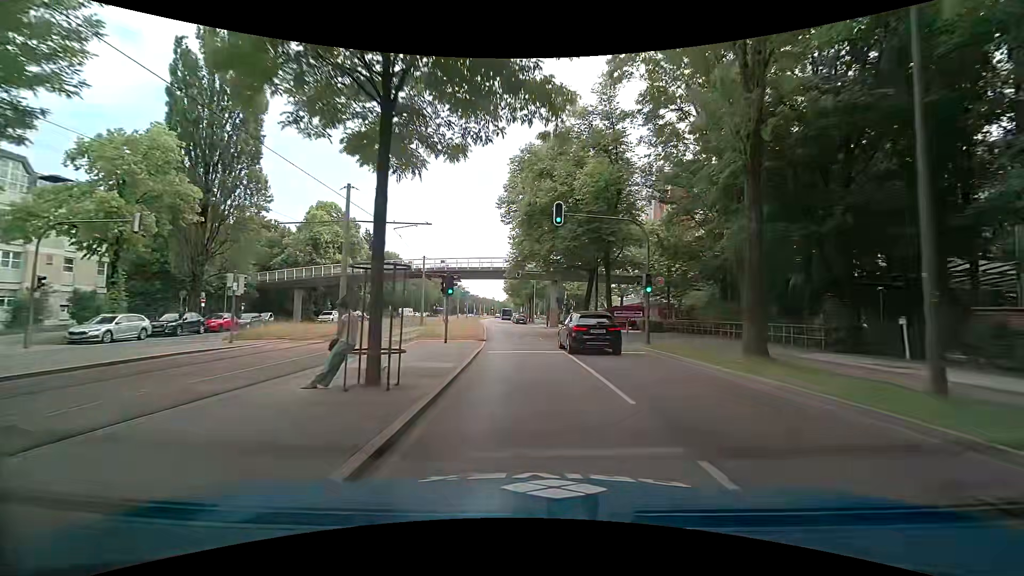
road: secondary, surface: asphalt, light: Day
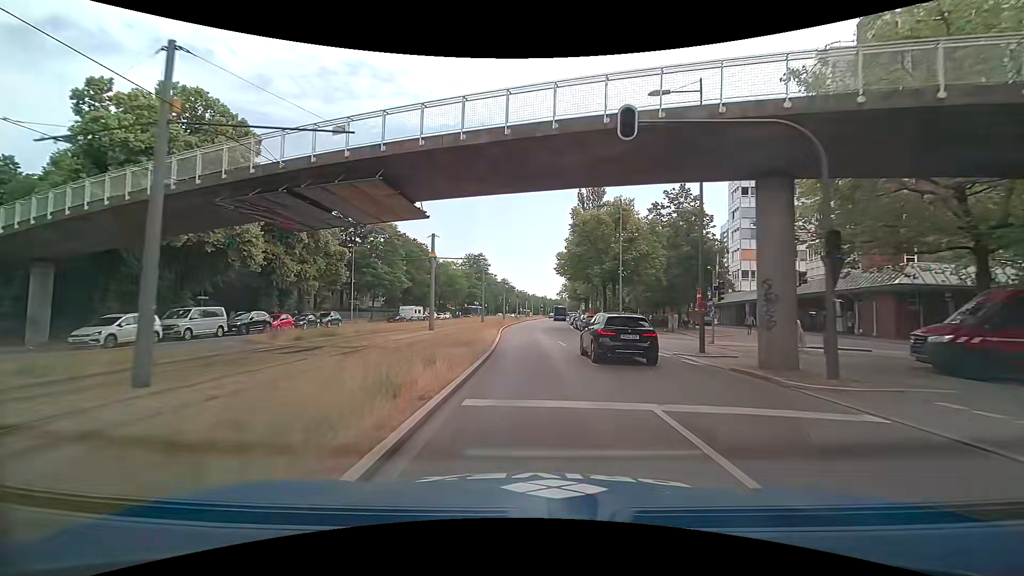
(-2.5, +41.2) m; -7°
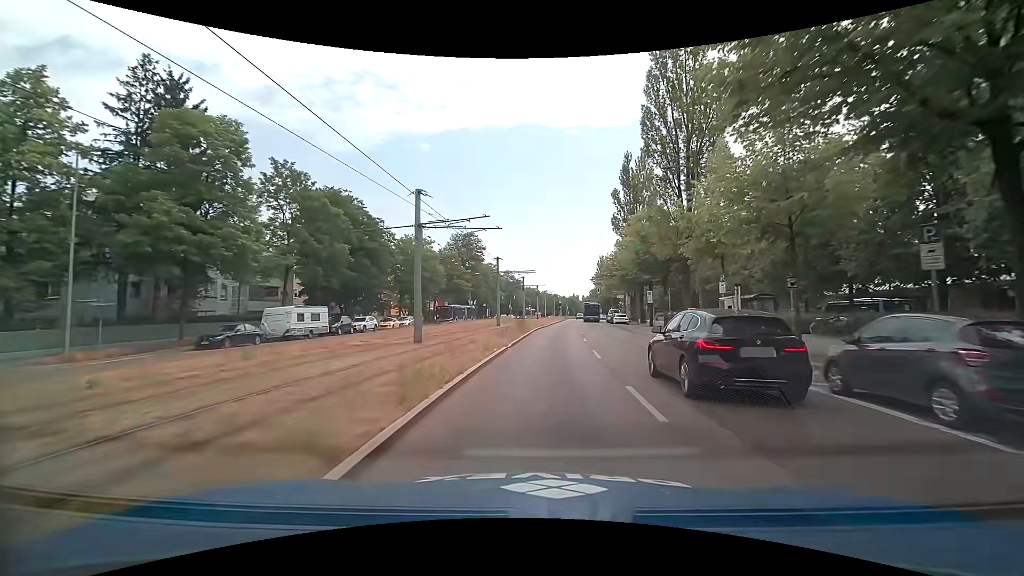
(-0.4, +43.4) m; -1°
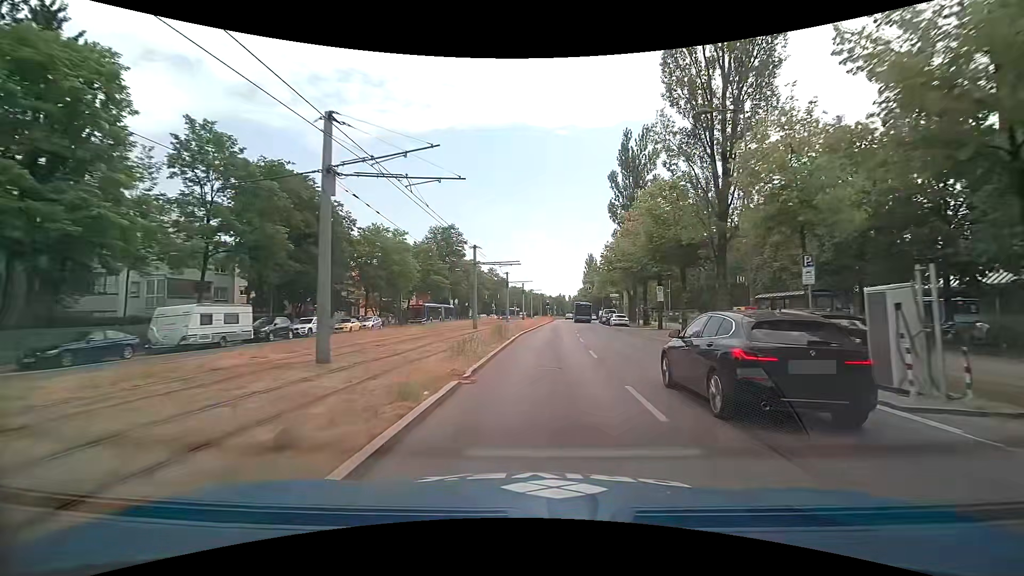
(+0.1, +8.9) m; +2°
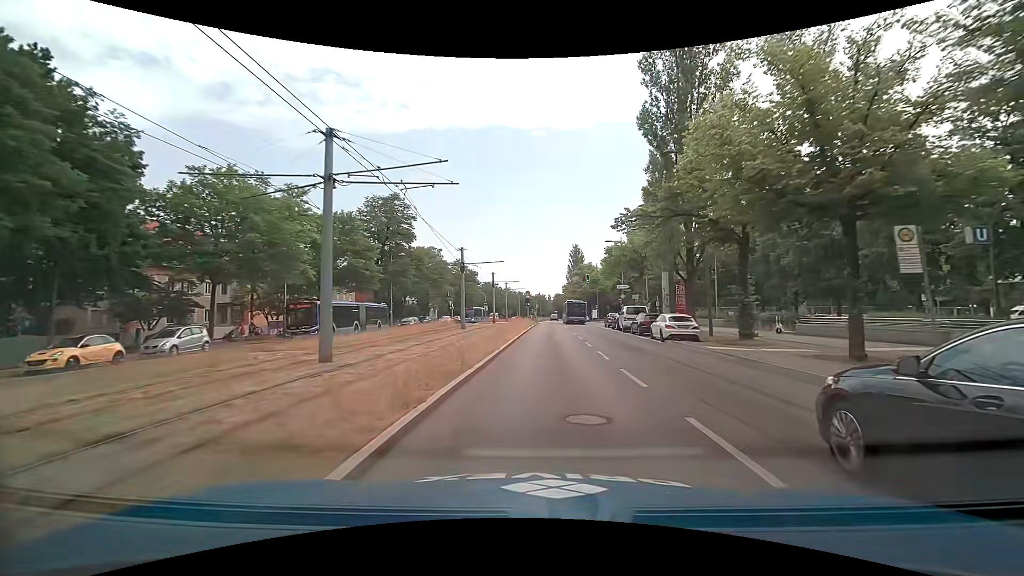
(+0.7, +27.0) m; +3°
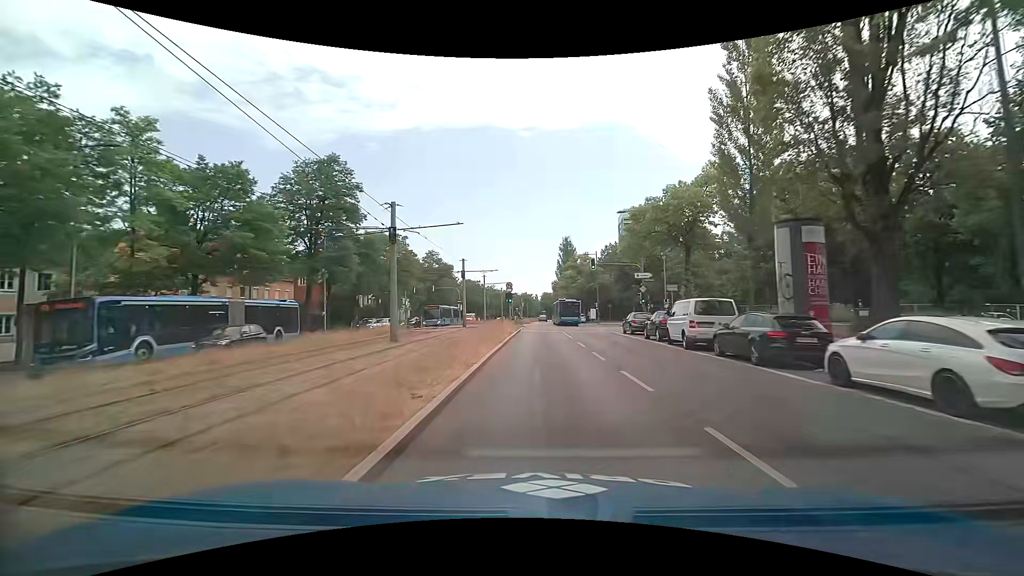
(+0.1, +17.9) m; +2°
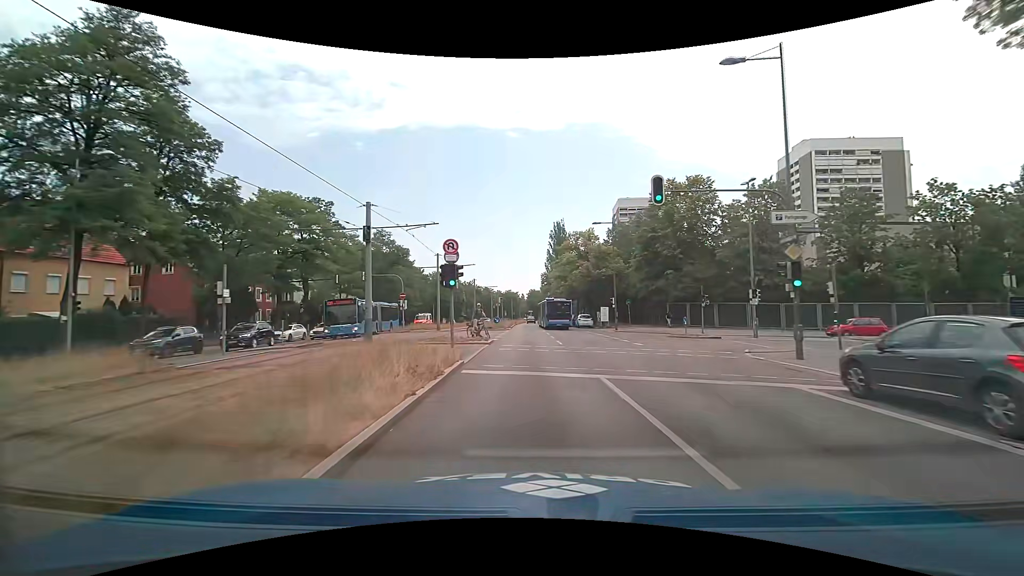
(+0.2, +26.5) m; +1°
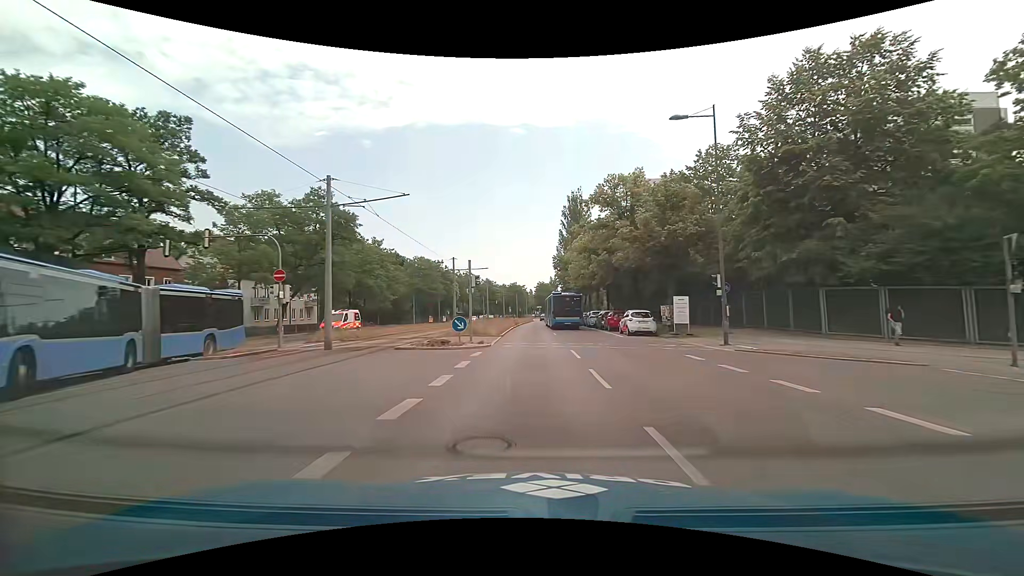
(-0.1, +25.7) m; -1°
(0, +10) (0, +20) (0, +30) (0, +40) (0, +50) (0, +60) (0, +70) (+1, +80) (+1, +90) (+2, +100) m
